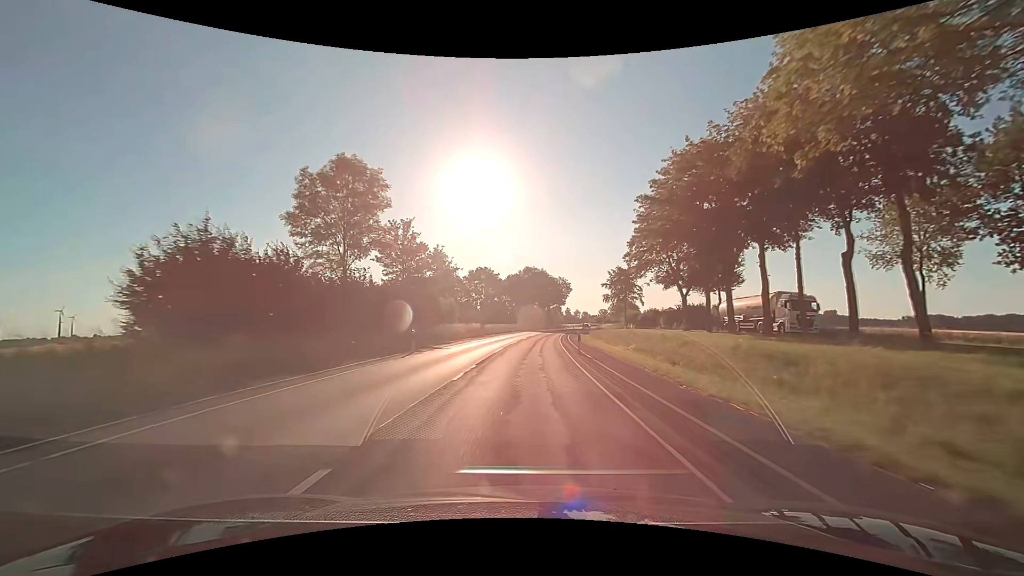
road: secondary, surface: asphalt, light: Day
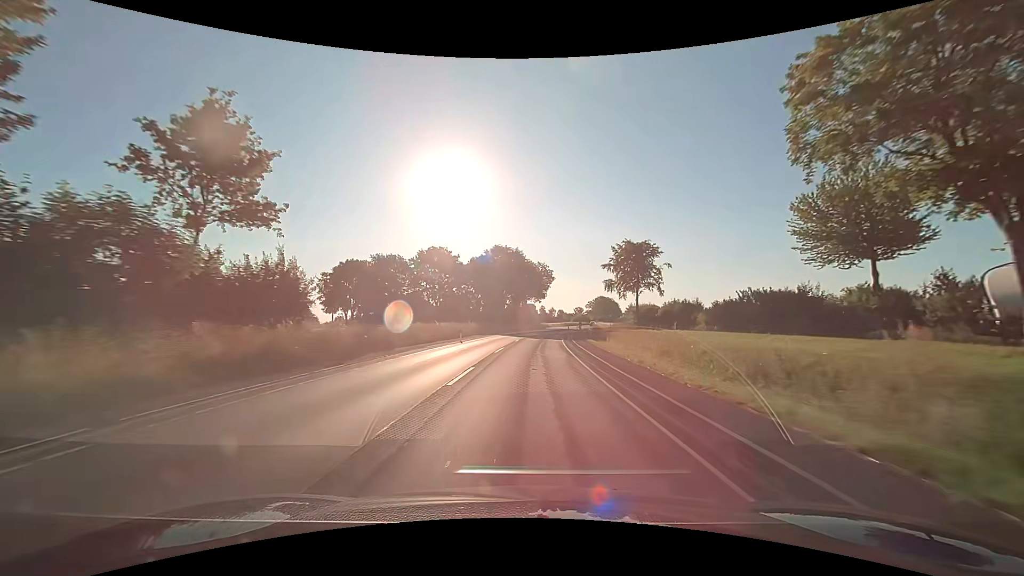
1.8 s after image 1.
(+0.9, +37.6) m; +3°
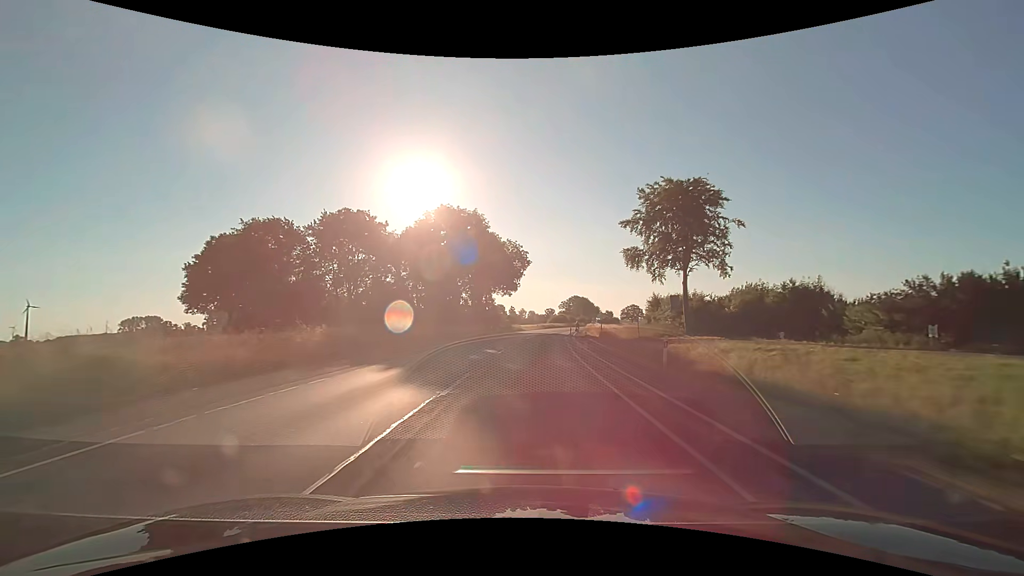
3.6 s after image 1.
(+0.9, +37.5) m; +3°
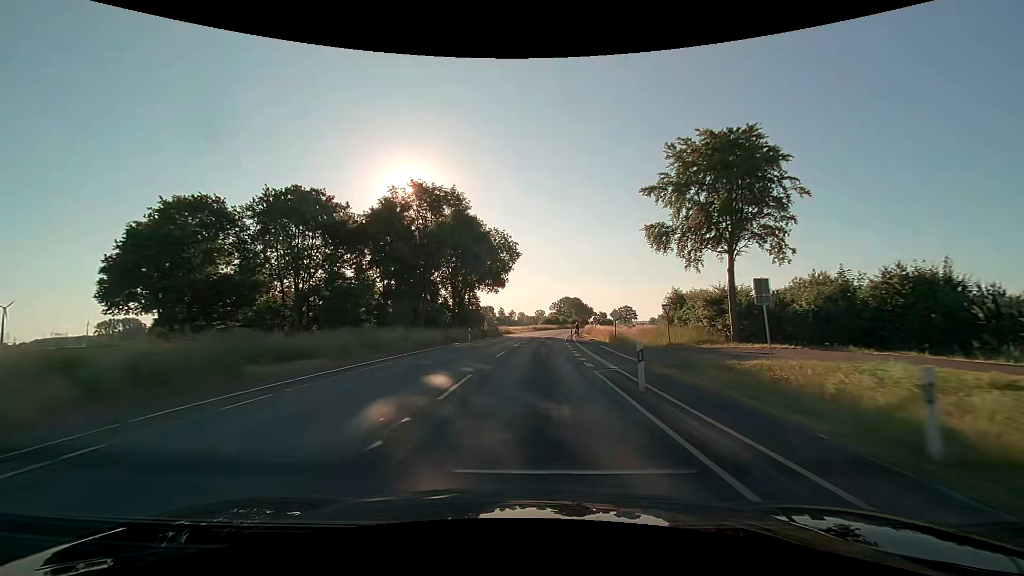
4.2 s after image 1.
(+0.1, +12.5) m; +1°
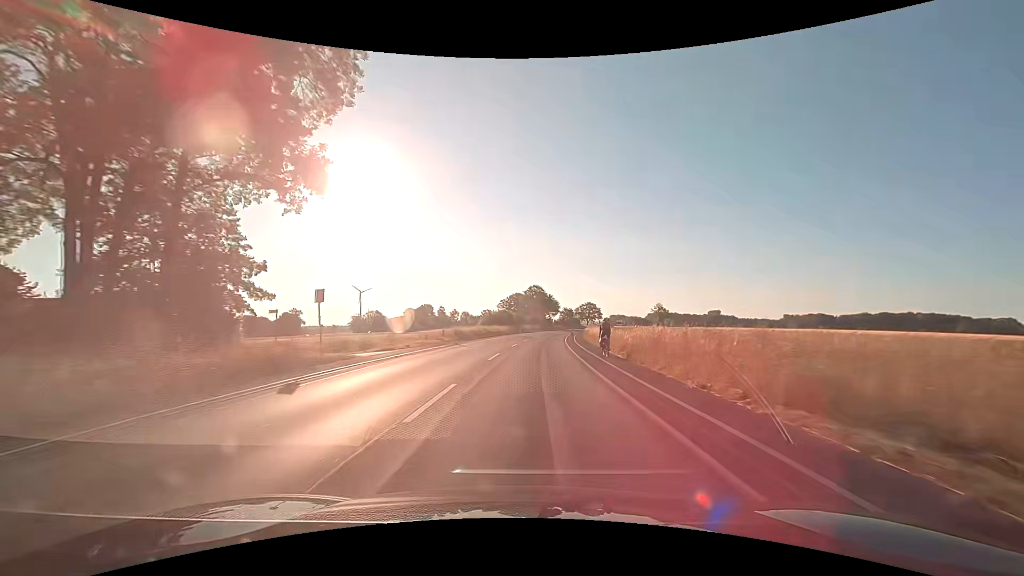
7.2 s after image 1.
(+3.3, +62.3) m; +6°
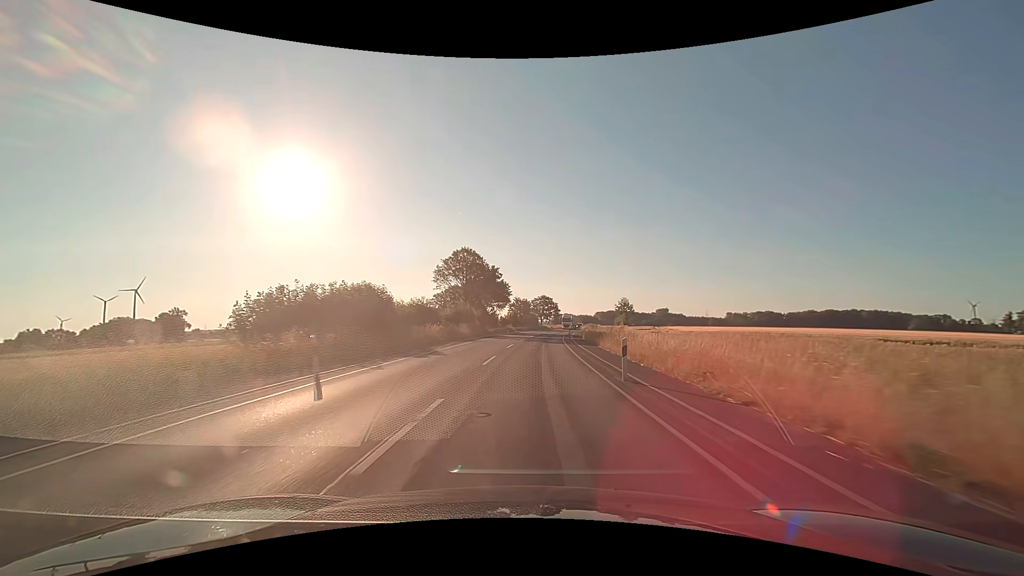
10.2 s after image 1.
(+3.3, +62.3) m; +6°
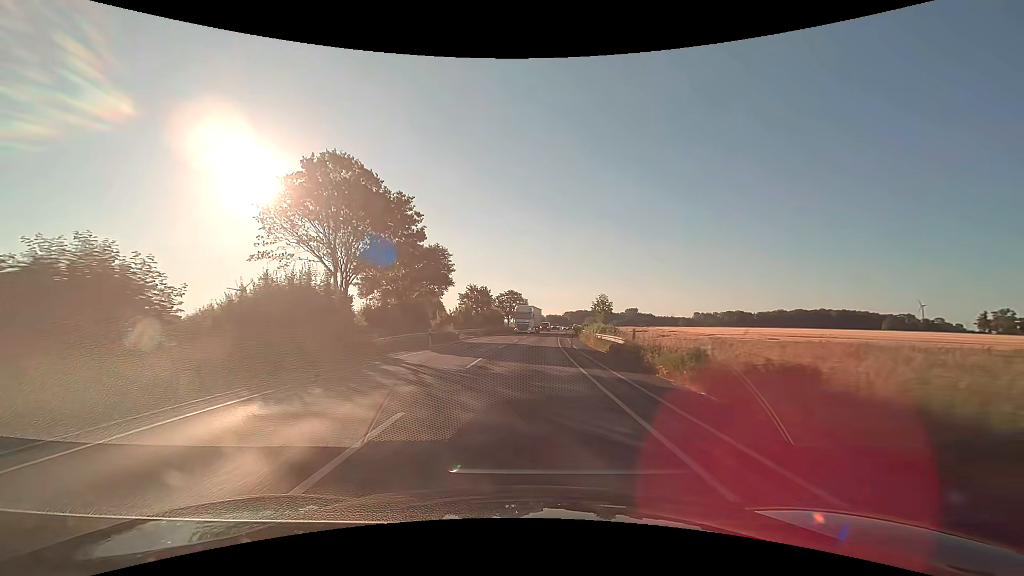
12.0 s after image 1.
(+1.3, +37.4) m; +4°
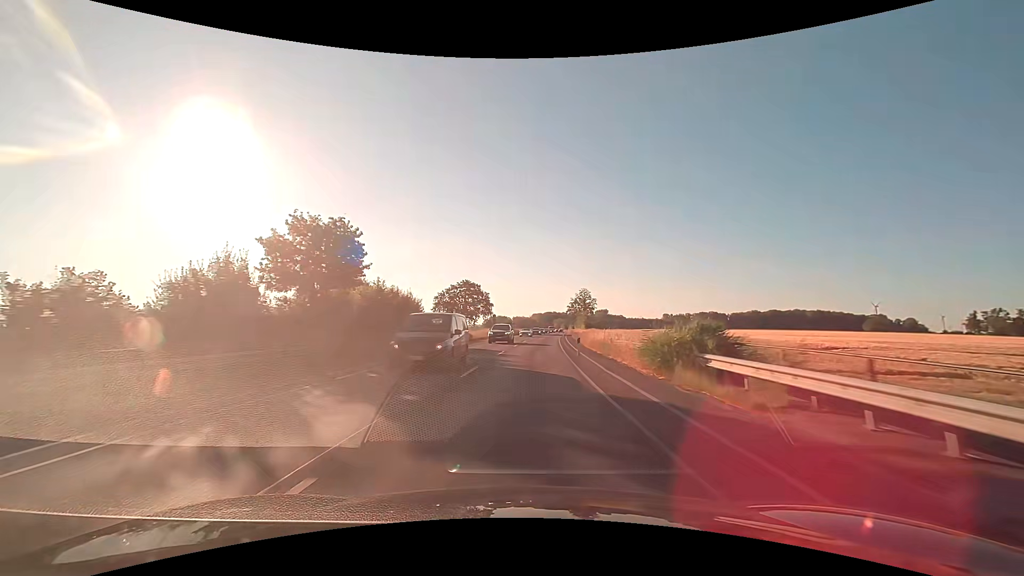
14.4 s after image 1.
(+1.8, +49.9) m; +4°
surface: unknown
(0, +10) (0, +20) (0, +30) (+1, +40) (+2, +50) (+2, +60) (+3, +70) (+4, +80) (+5, +90) (+6, +100) m
